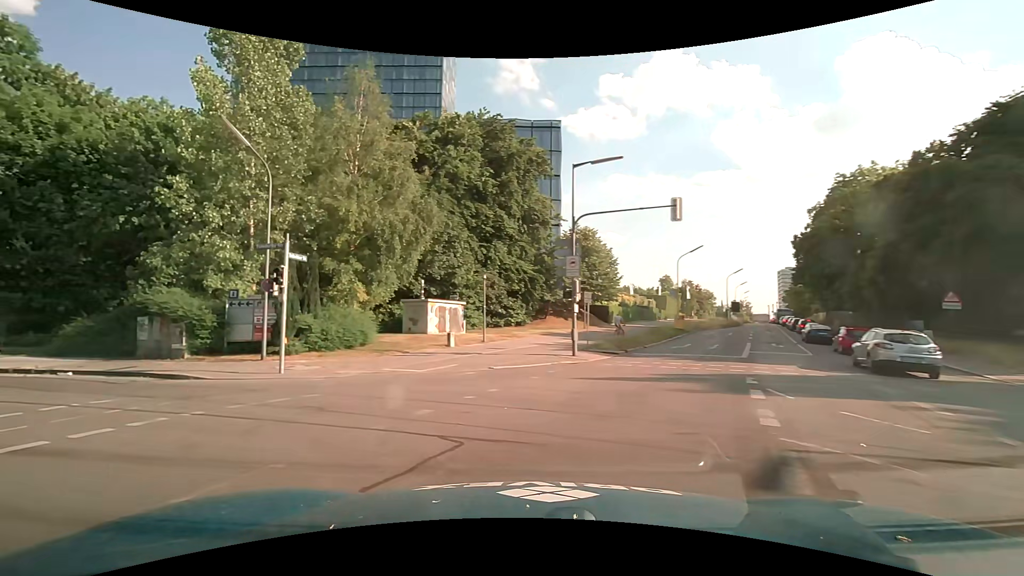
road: secondary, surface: asphalt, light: Day
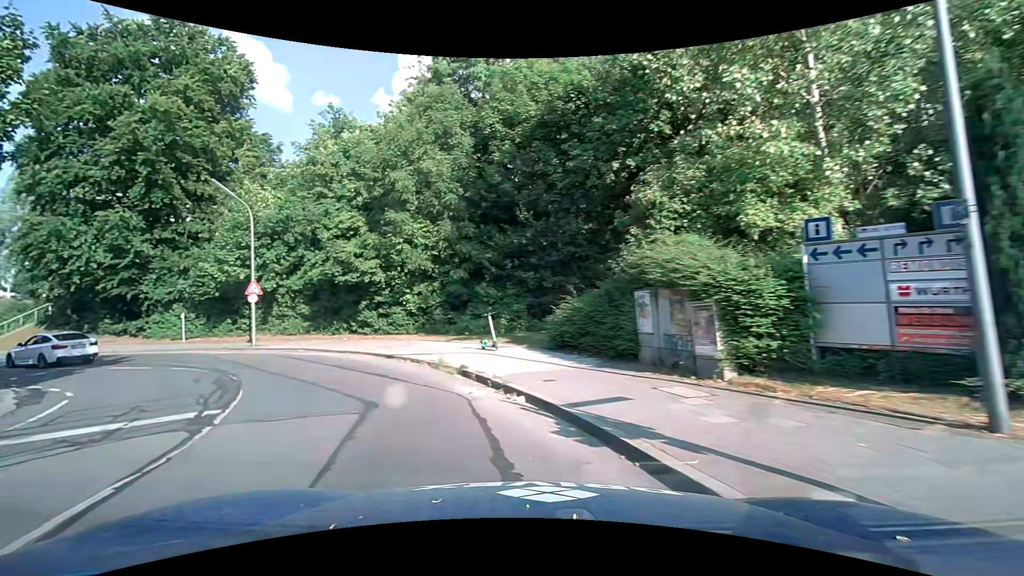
(-6.4, +11.9) m; -54°
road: tertiary
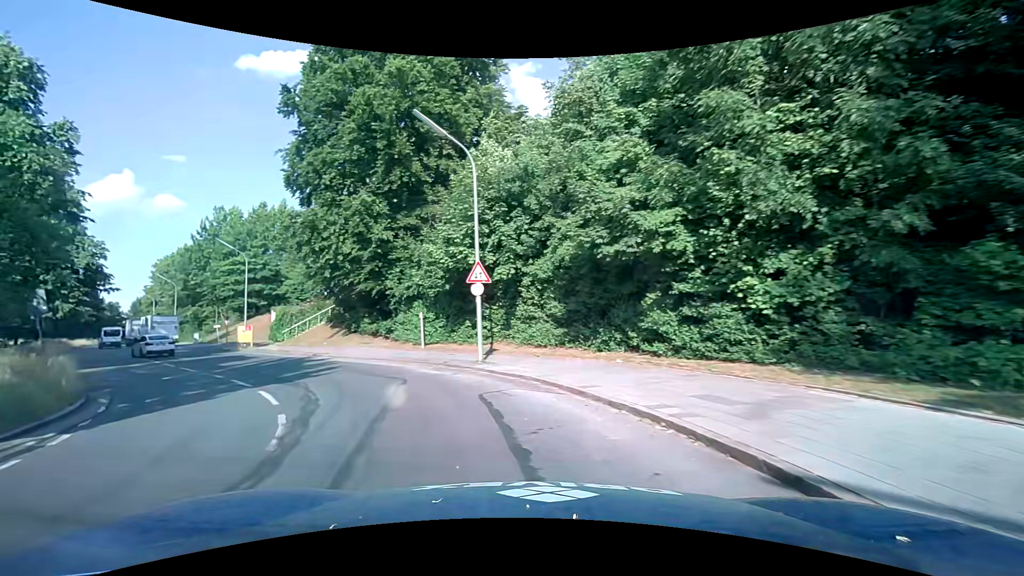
(-3.4, +12.2) m; -30°
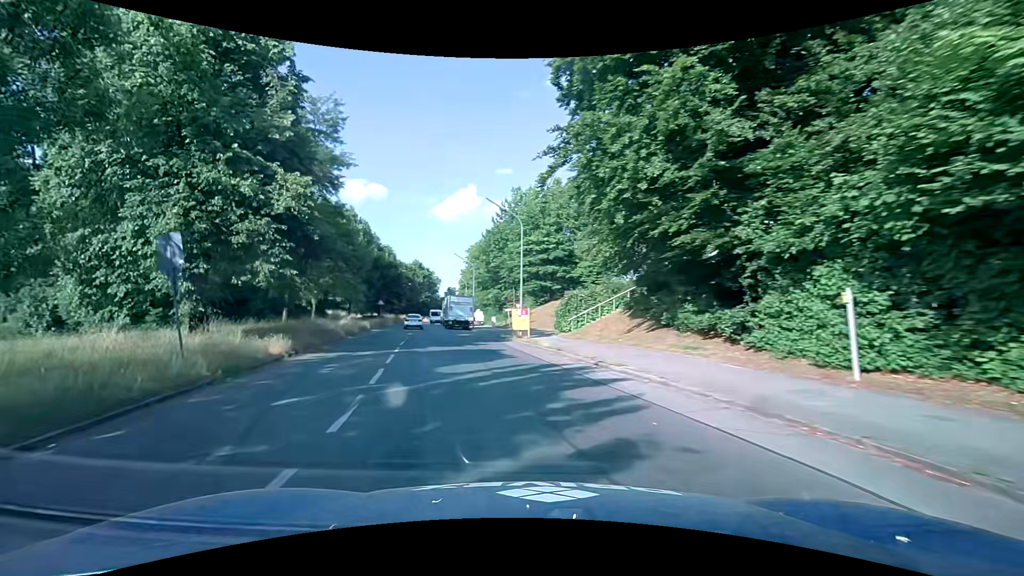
(-4.3, +13.7) m; -34°
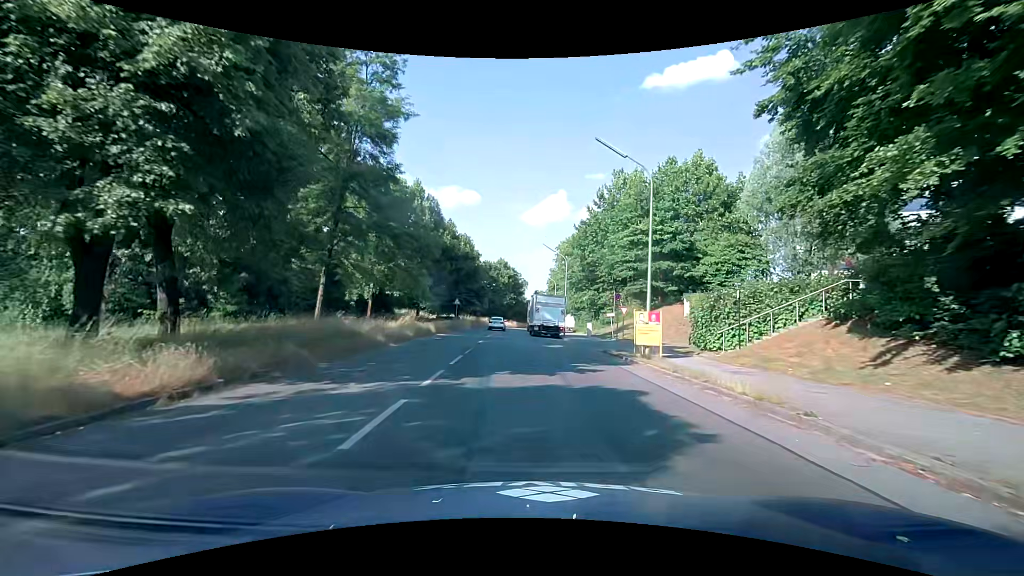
(-1.1, +10.5) m; -9°
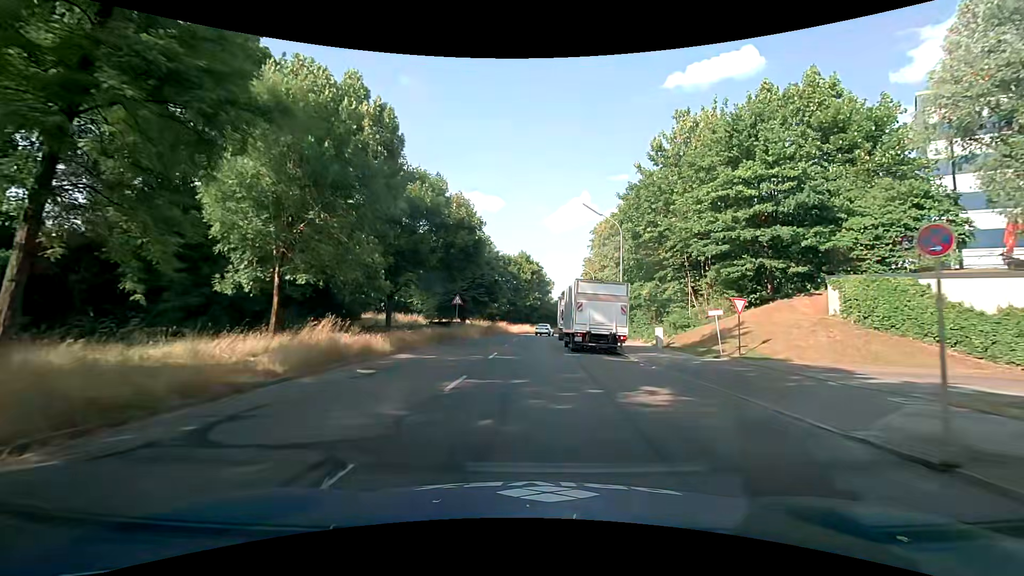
(-0.4, +17.0) m; -2°
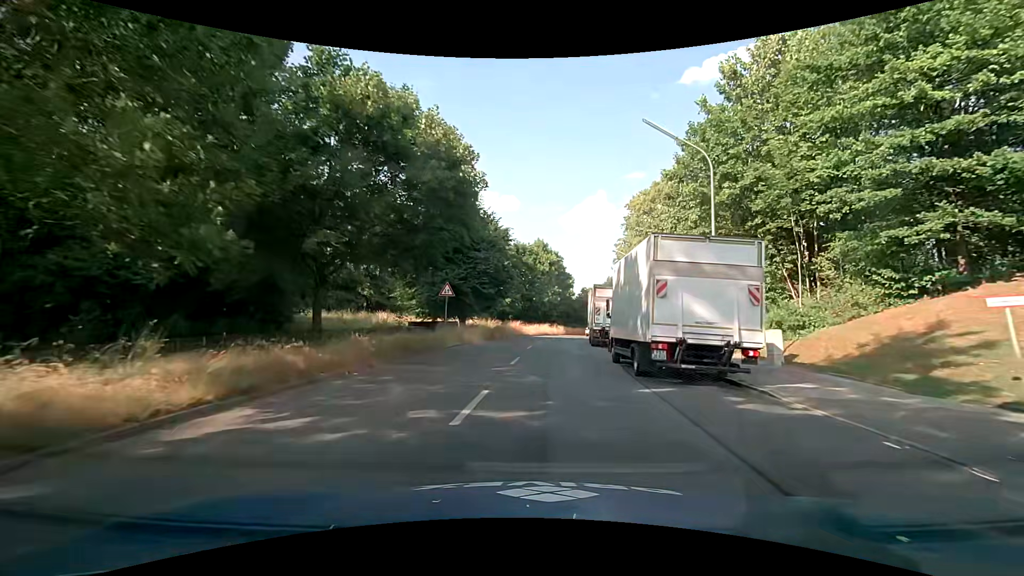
(-0.3, +12.1) m; -2°
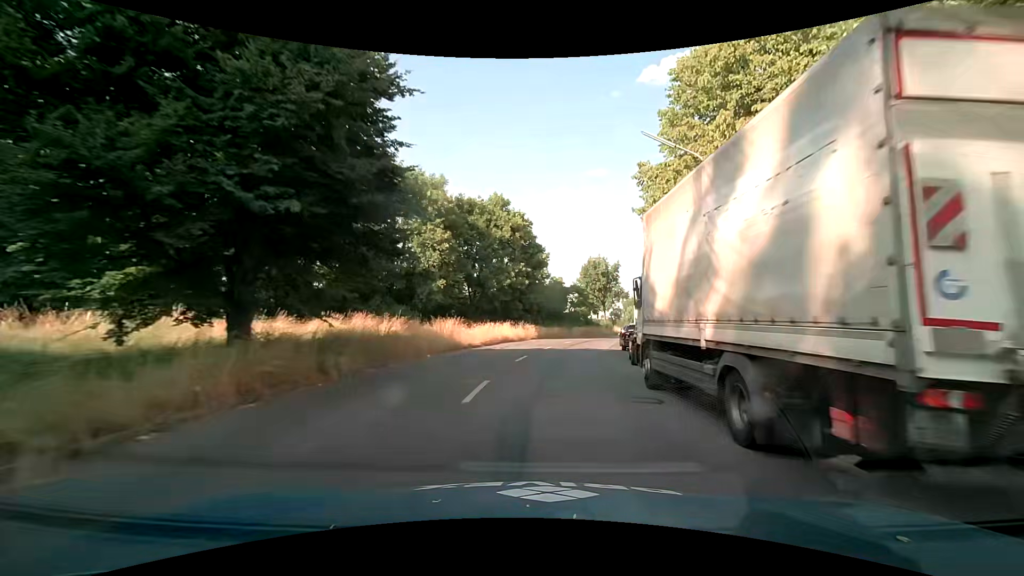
(+0.9, +25.7) m; +4°
(0, +10) (+1, +20) (+3, +30) (+4, +40) (+7, +49) (+11, +59) (+15, +68) (+20, +76) (+26, +85) (+32, +93) m
